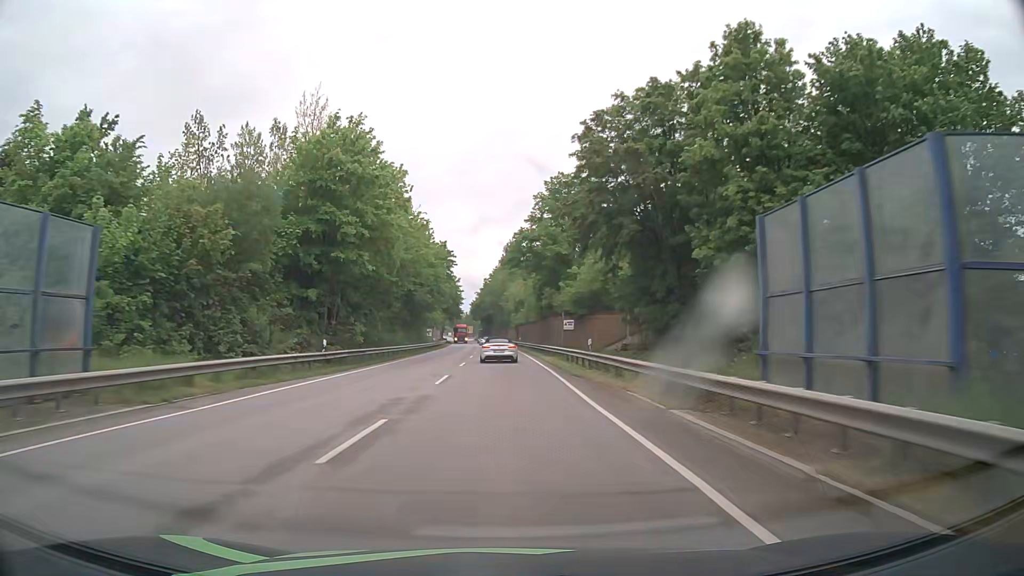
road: primary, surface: asphalt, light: Day
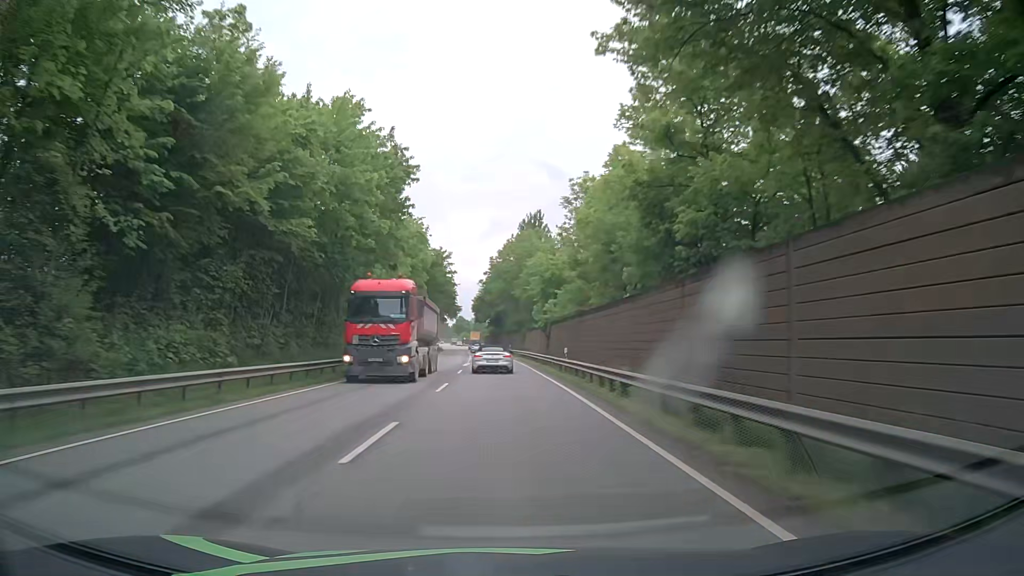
(-0.8, +47.8) m; -1°
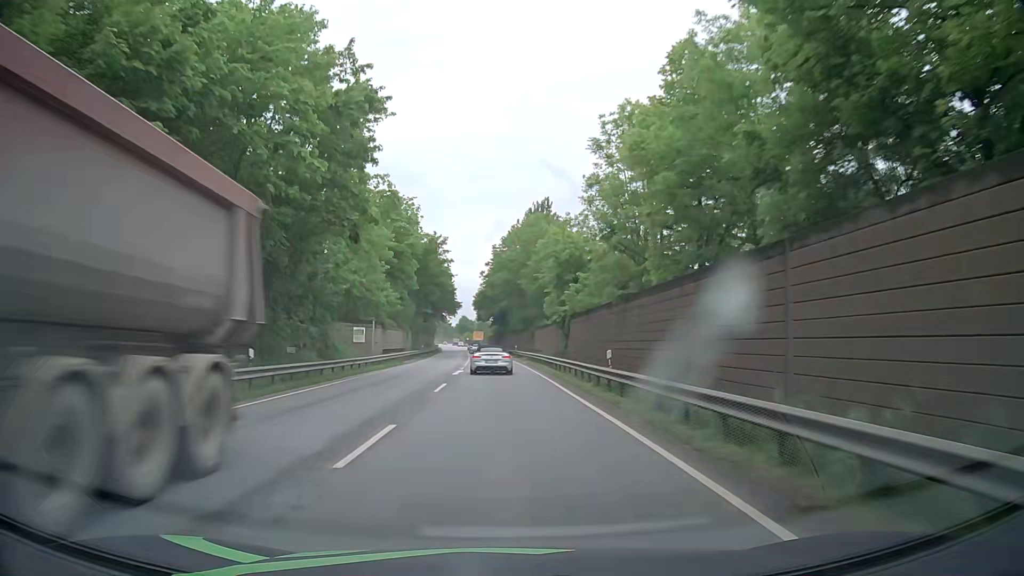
(-0.1, +11.9) m; -1°
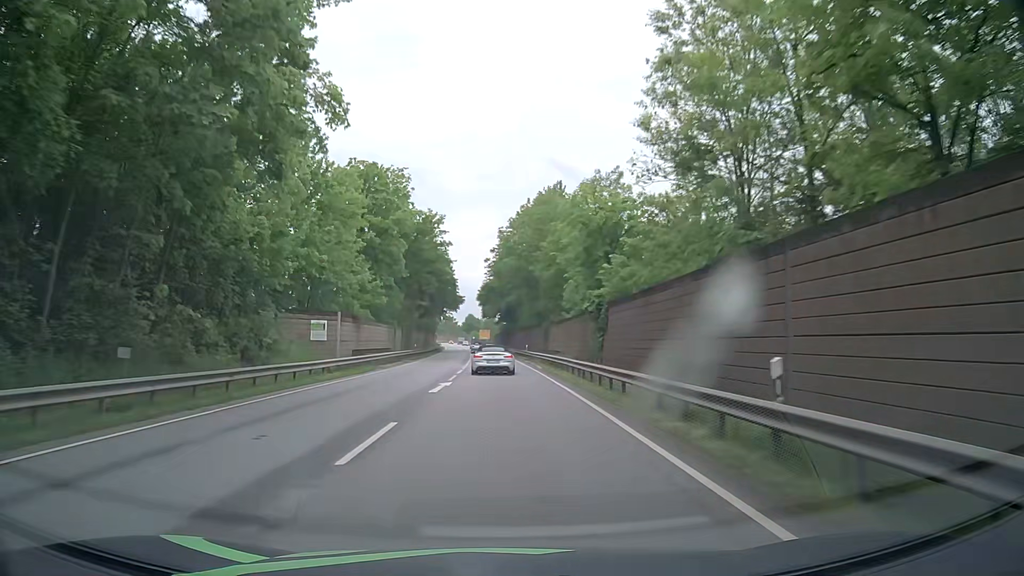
(0.0, +11.9) m; 0°
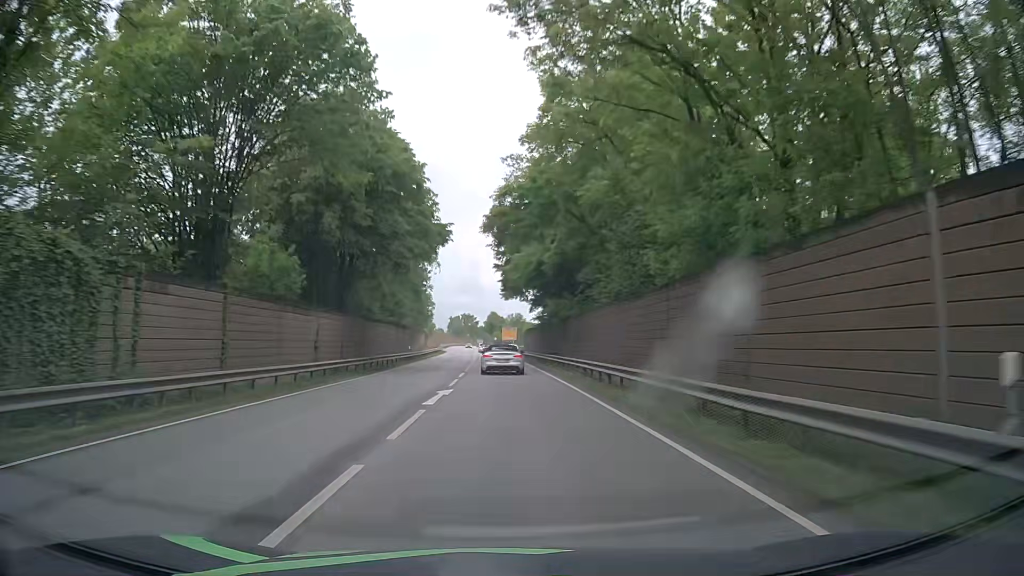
(-1.4, +57.4) m; -2°
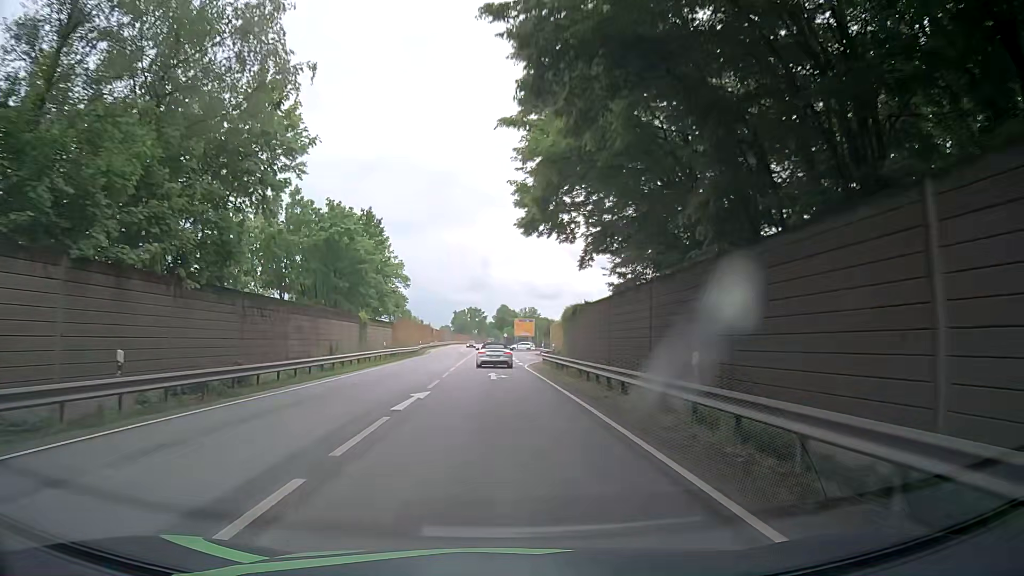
(-0.3, +42.5) m; -1°
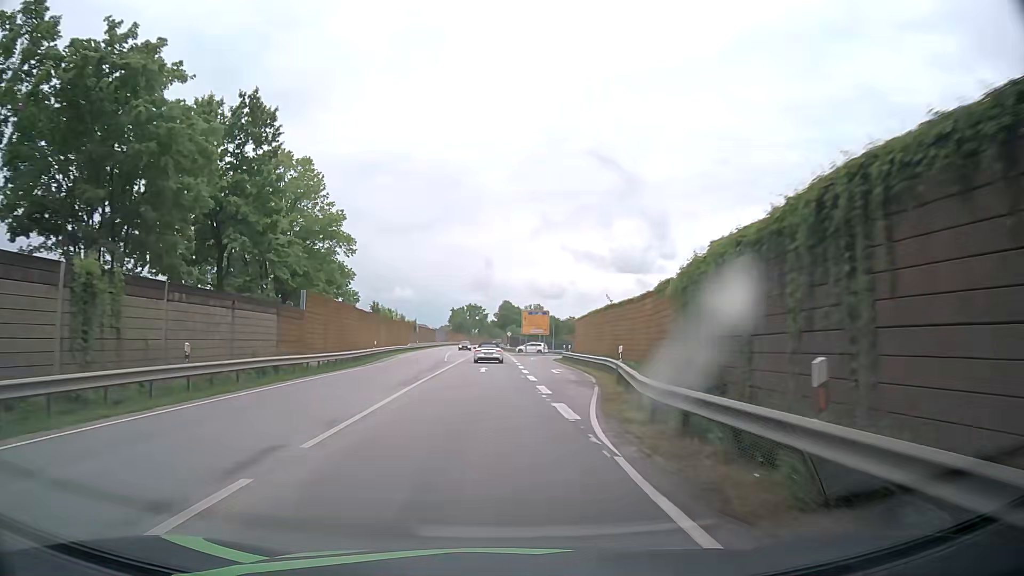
(-0.1, +29.3) m; 0°
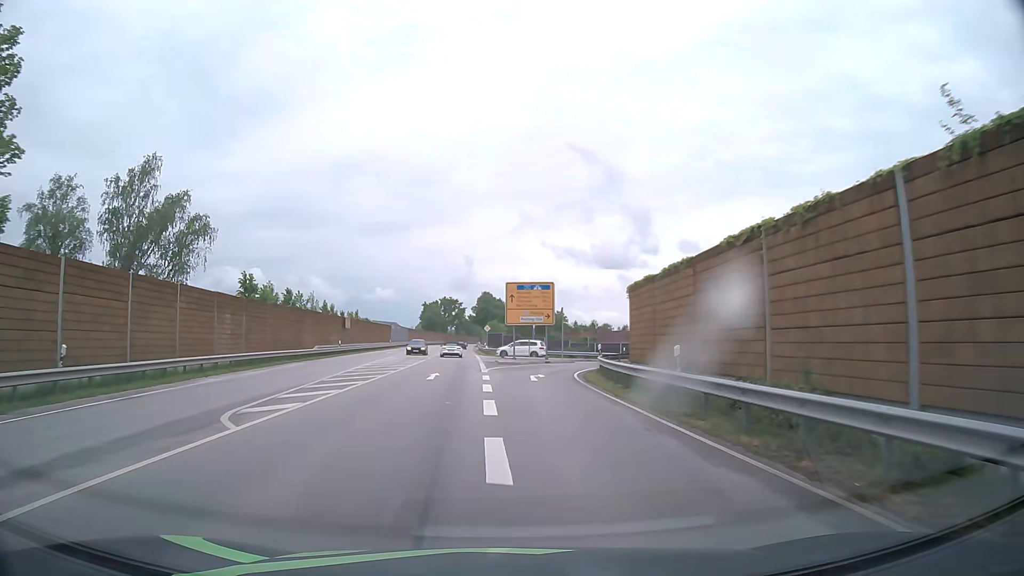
(+0.6, +35.3) m; +1°
(0, +10) (0, +20) (+1, +30) (+4, +39) (+10, +47) (+19, +52) (+28, +54) (+38, +55) (+48, +56) (+58, +59) m
